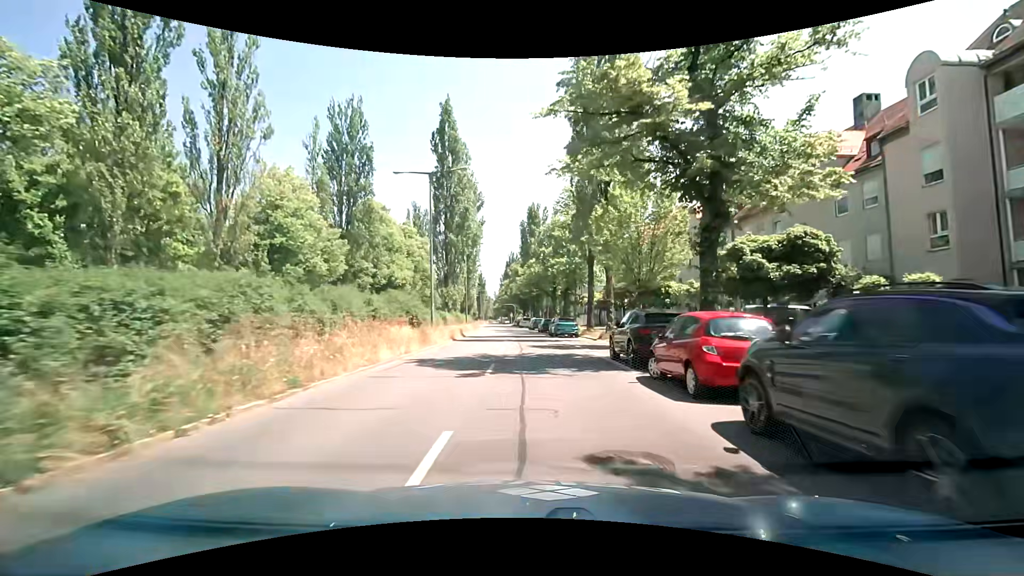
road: secondary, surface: asphalt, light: Day
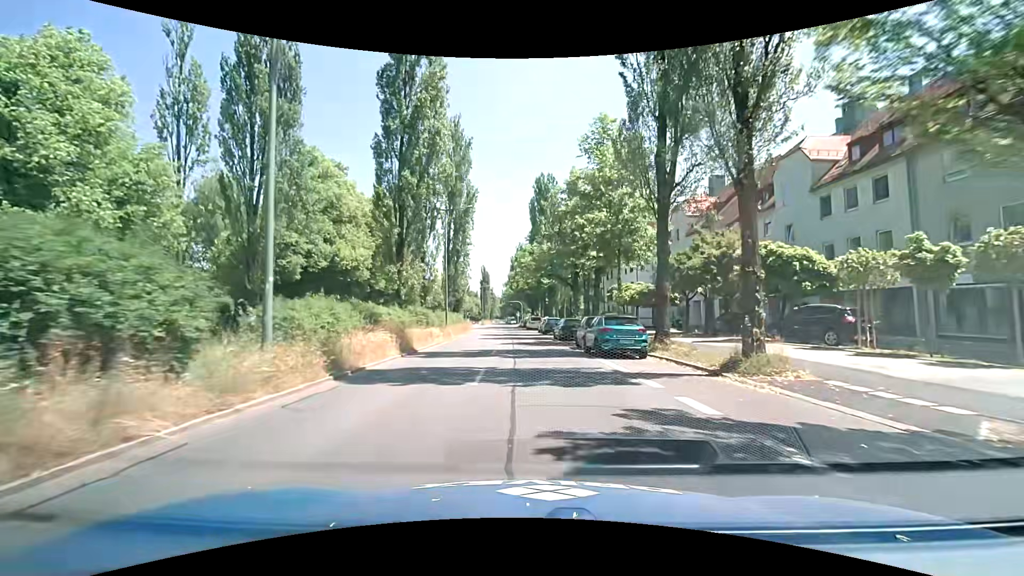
(-0.2, +19.8) m; -1°
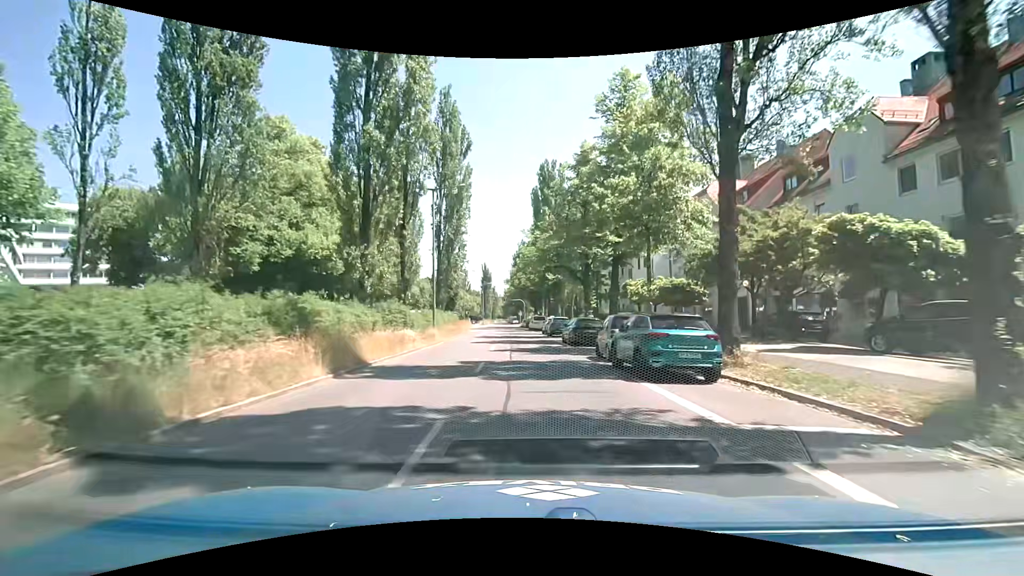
(0.0, +6.5) m; -1°
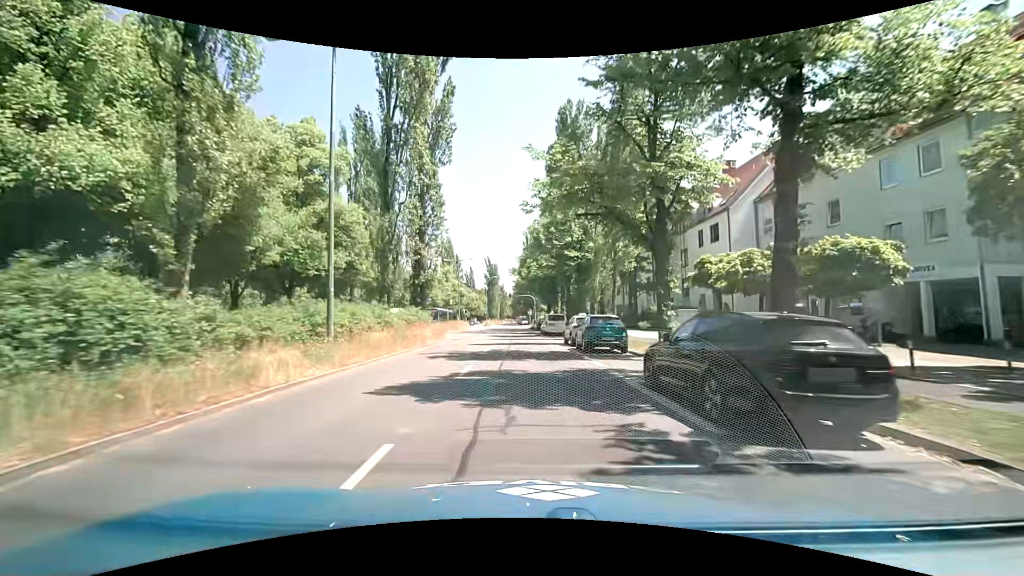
(-0.1, +19.3) m; -2°
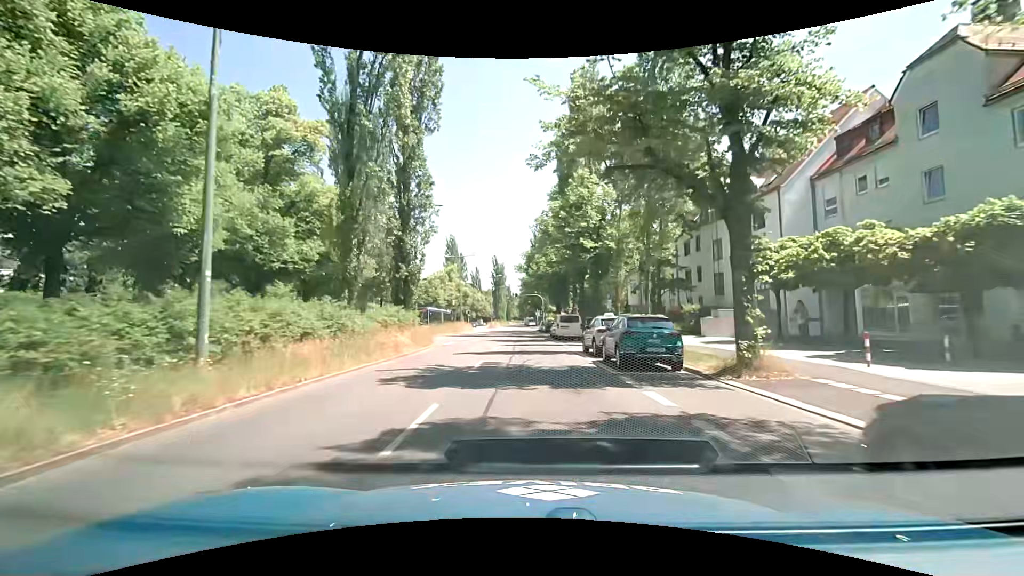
(0.0, +6.3) m; +1°
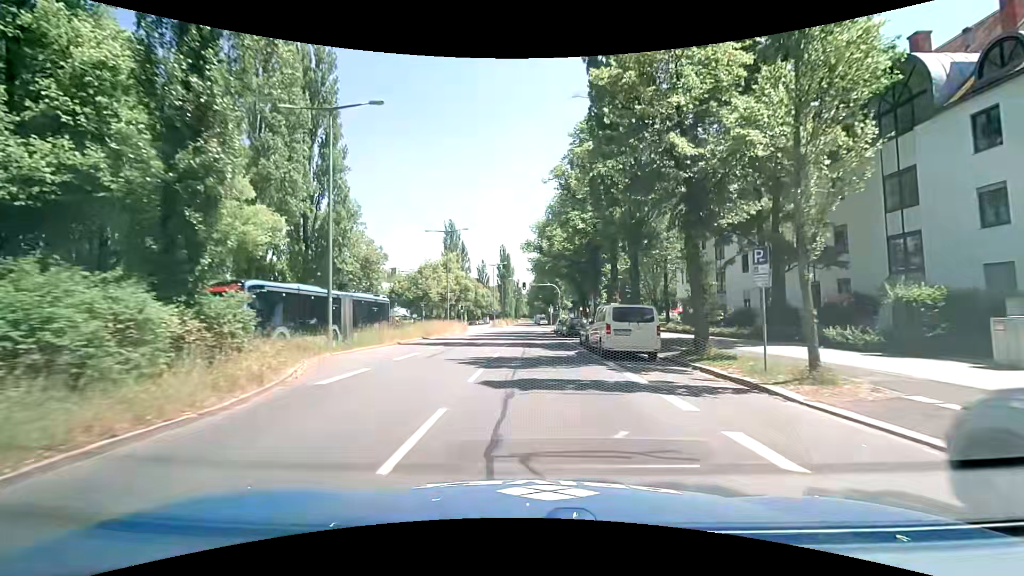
(-0.5, +18.8) m; -2°
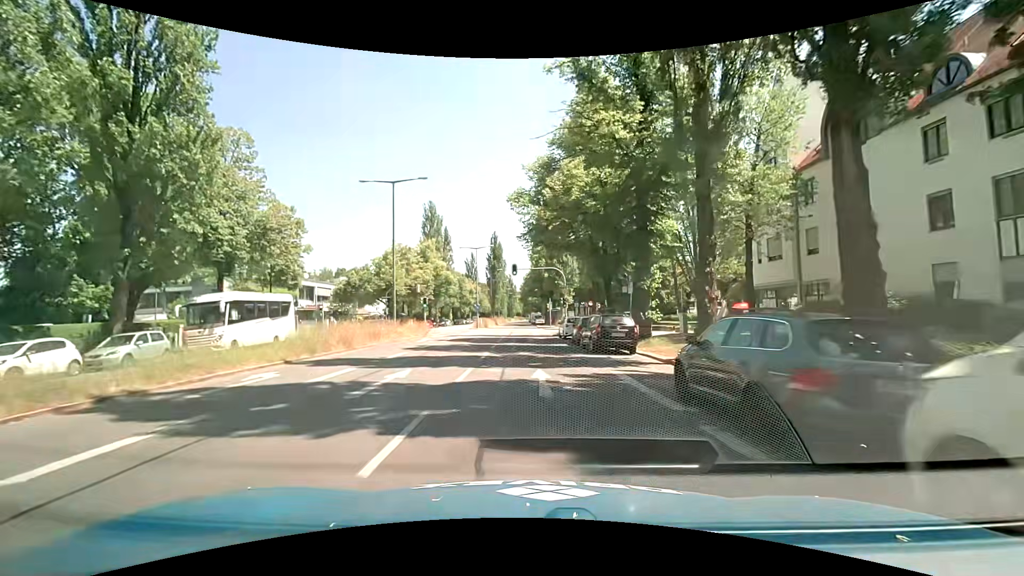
(+0.2, +18.3) m; 0°
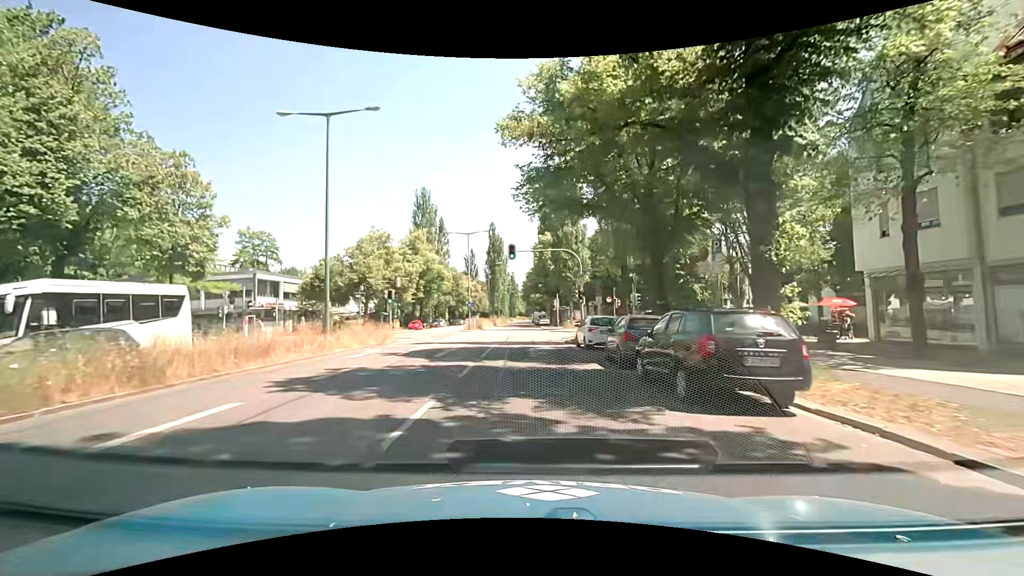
(+0.1, +11.1) m; -1°
